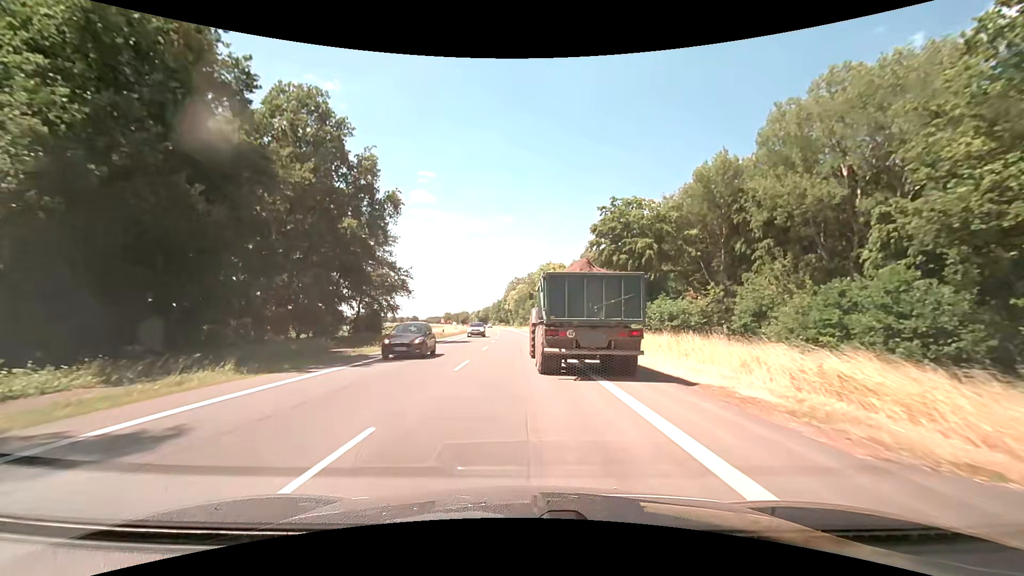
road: primary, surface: asphalt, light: Day
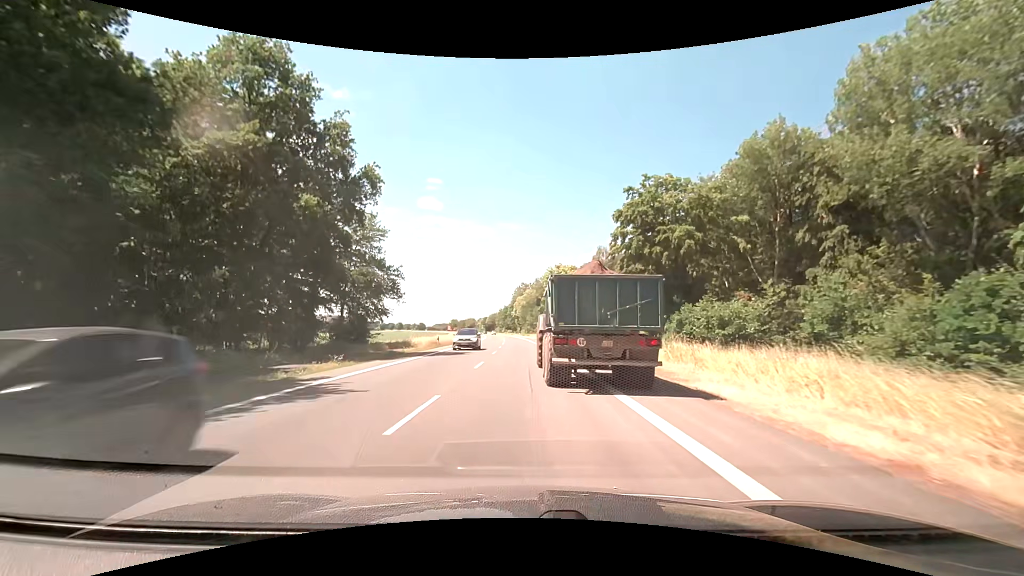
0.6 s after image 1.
(0.0, +8.2) m; -1°
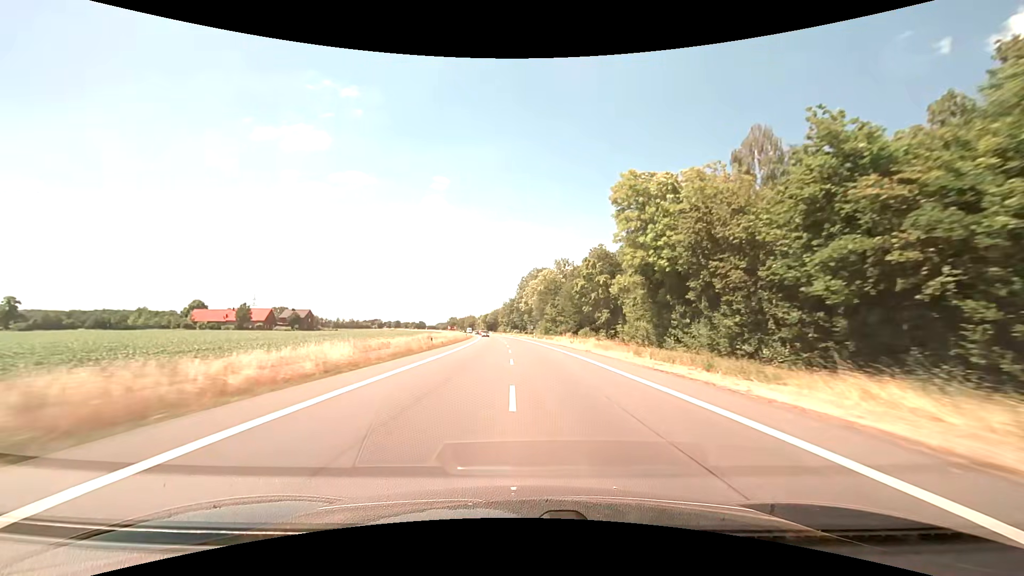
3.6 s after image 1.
(-2.4, +60.3) m; -1°
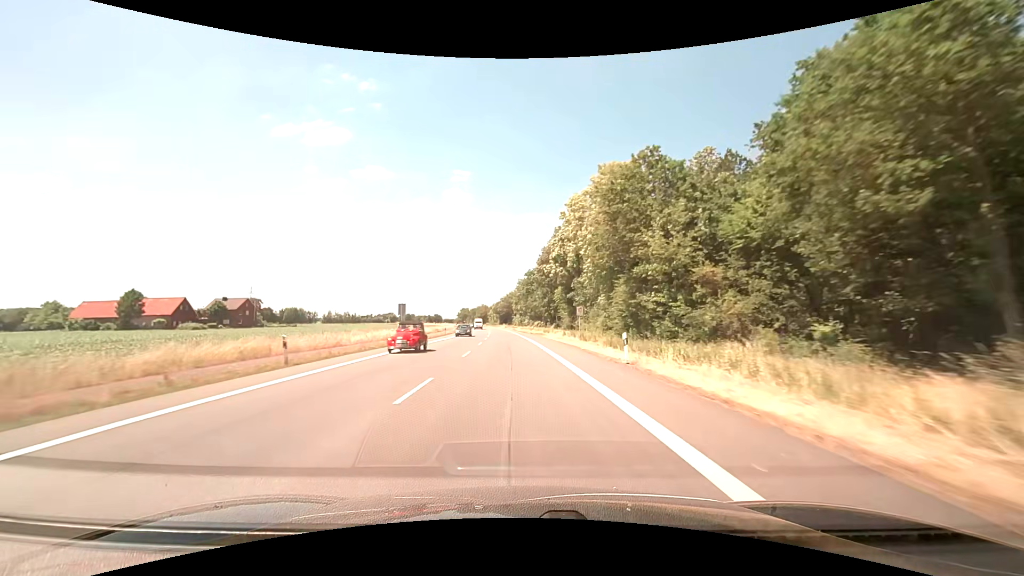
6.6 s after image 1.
(-0.6, +72.1) m; -3°
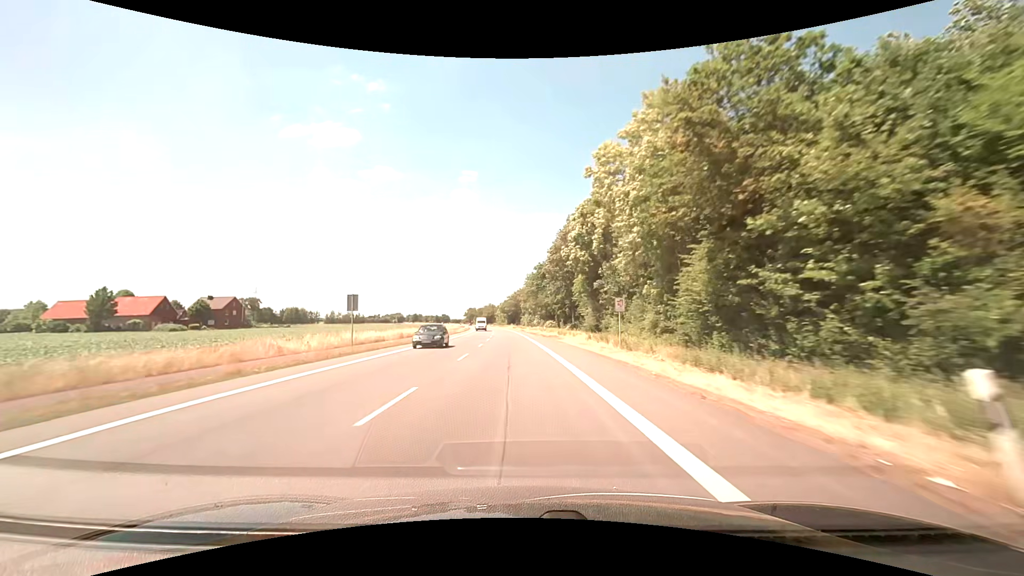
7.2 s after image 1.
(0.0, +13.8) m; -1°
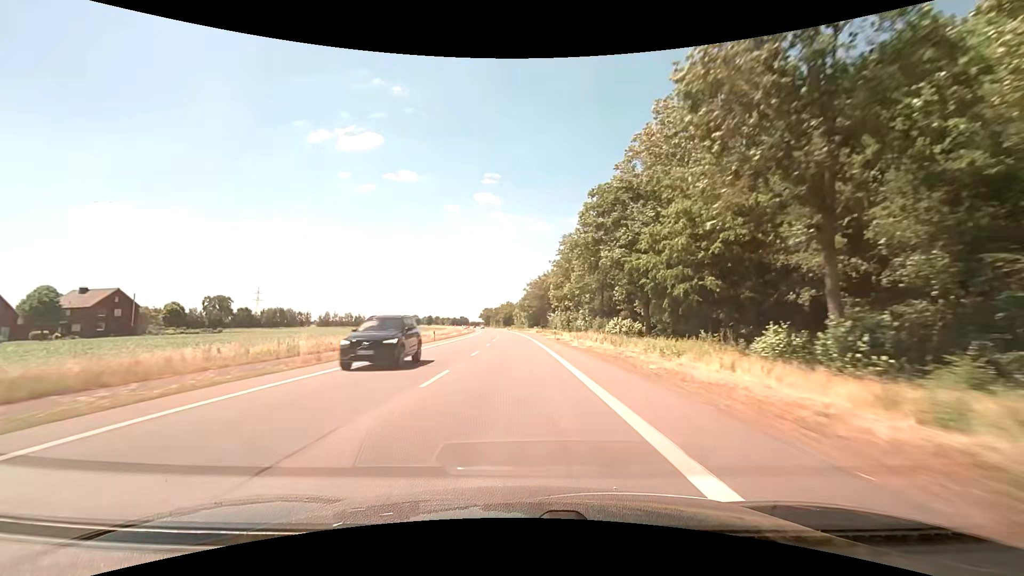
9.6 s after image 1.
(-1.5, +55.9) m; -3°
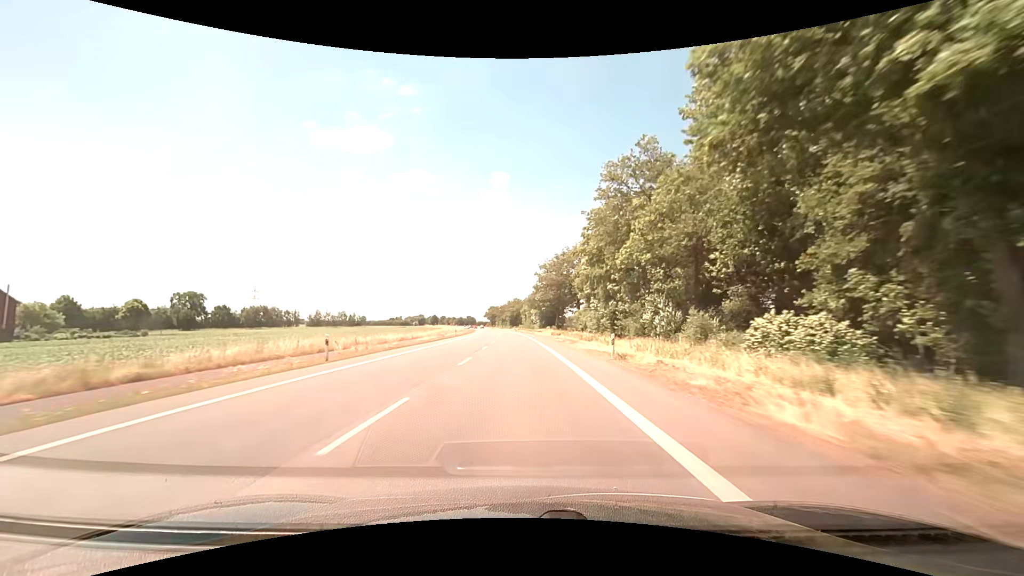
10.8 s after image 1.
(-0.3, +29.4) m; -1°
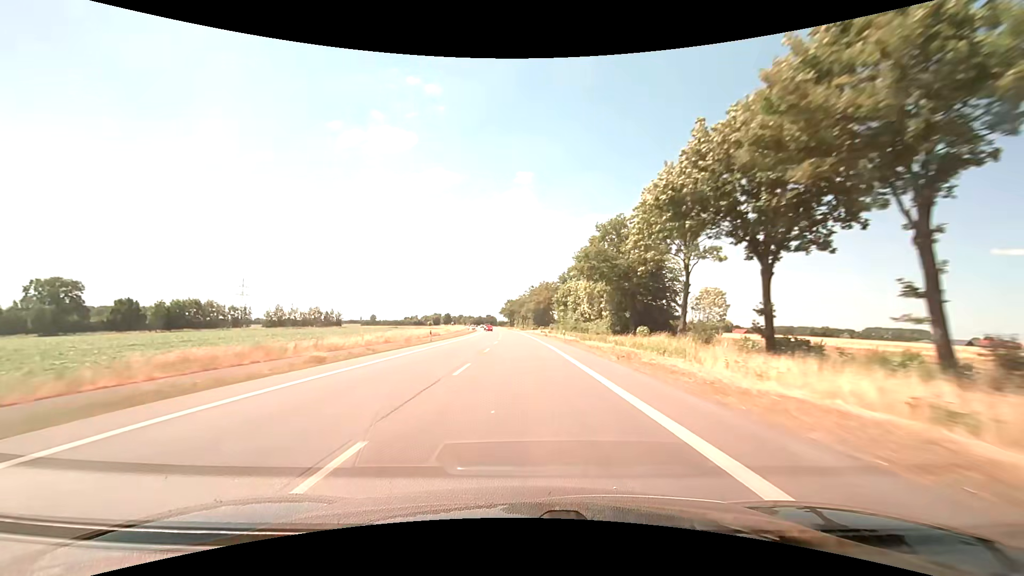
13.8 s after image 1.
(-2.0, +76.7) m; -3°
(0, +10) (0, +20) (0, +30) (0, +40) (-1, +50) (-1, +60) (-1, +70) (-2, +80) (-2, +90) (-3, +100) m
